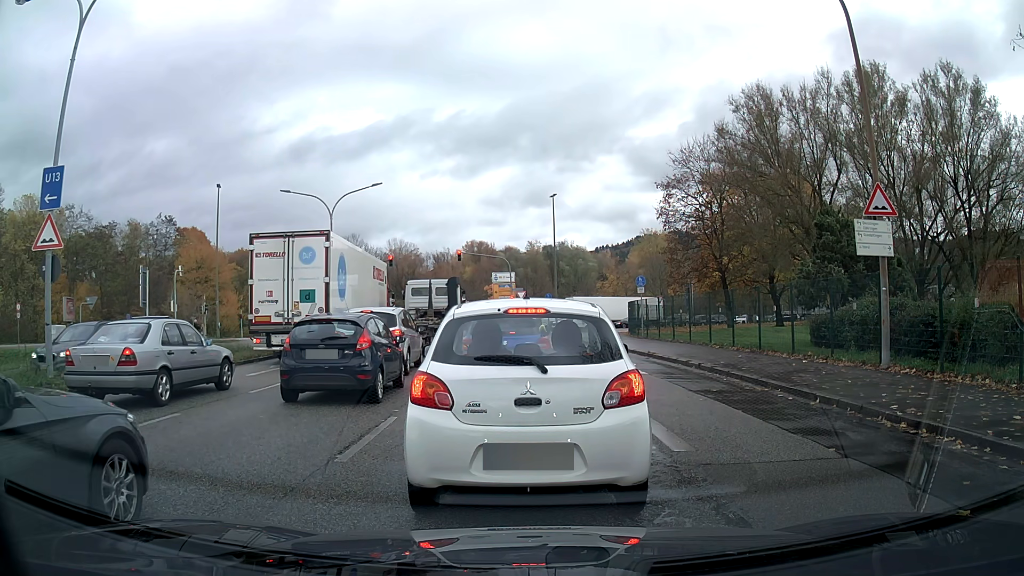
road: primary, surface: asphalt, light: Day
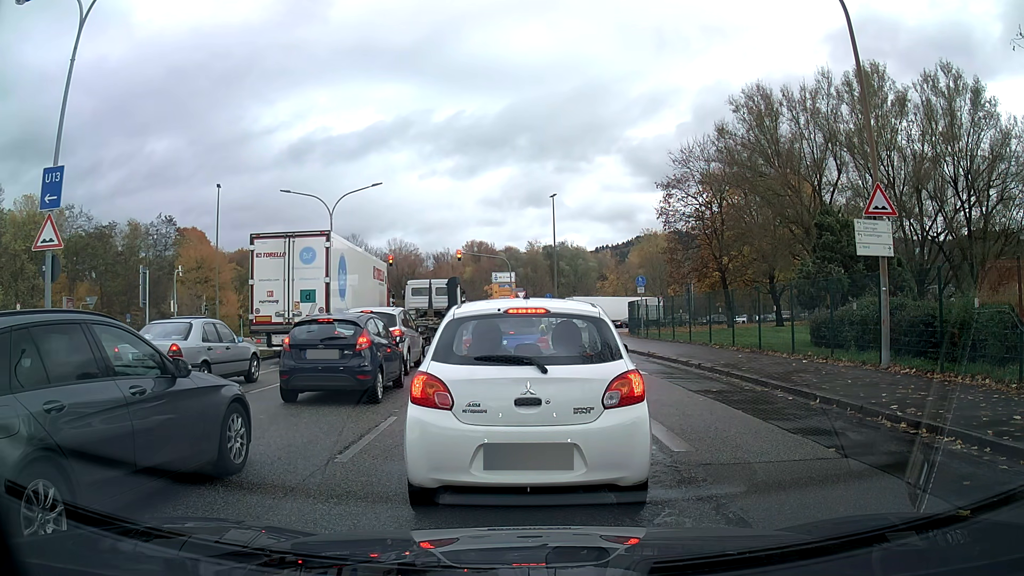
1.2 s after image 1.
(0.0, 0.0) m; 0°
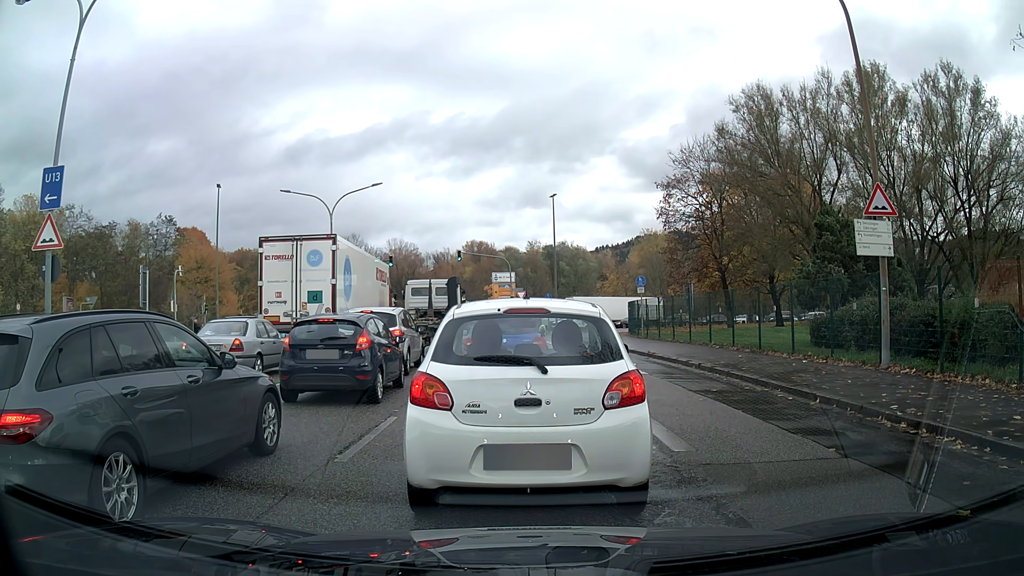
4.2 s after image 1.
(0.0, 0.0) m; 0°
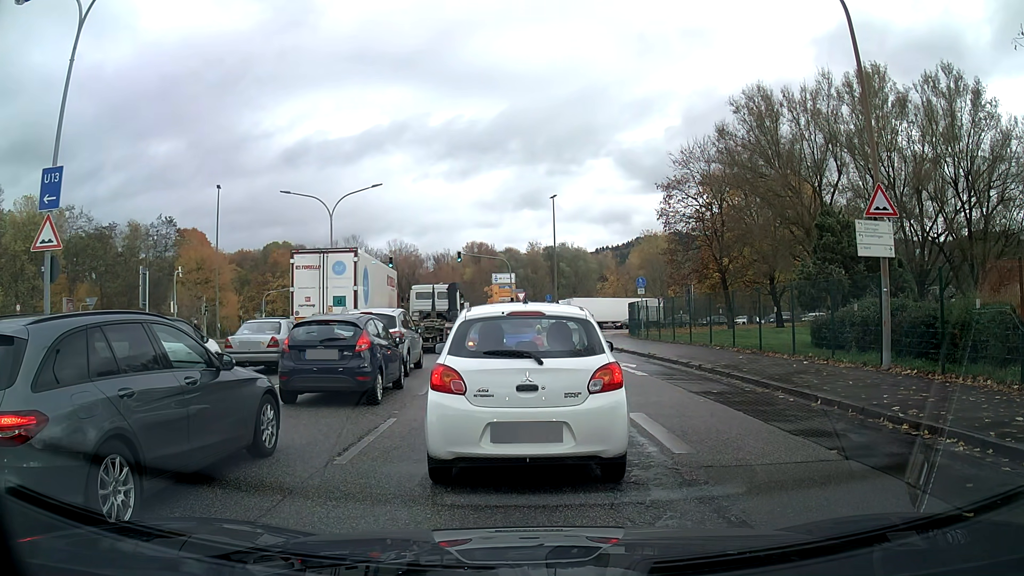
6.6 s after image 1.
(0.0, 0.0) m; 0°
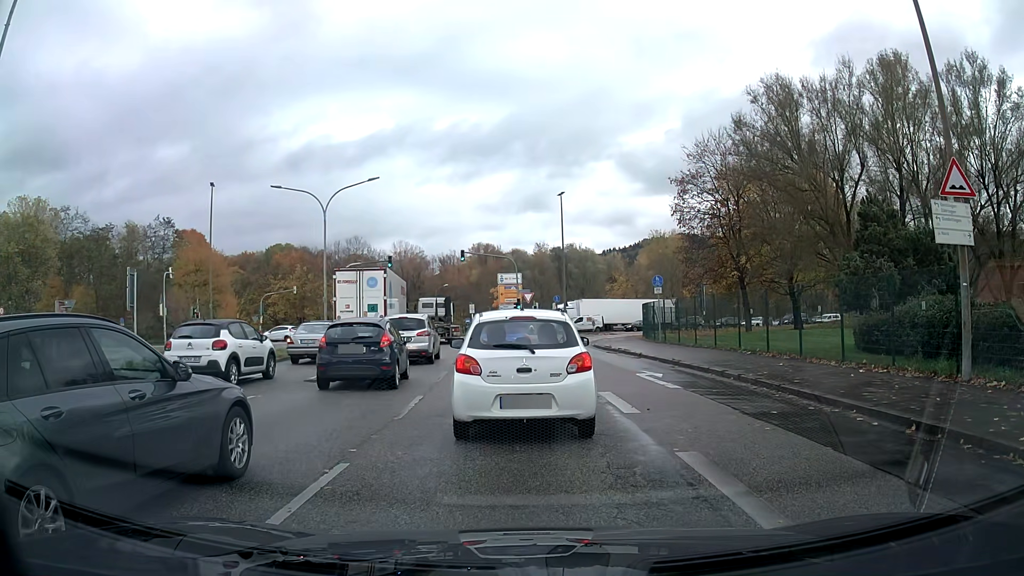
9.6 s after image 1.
(0.0, +2.9) m; -1°
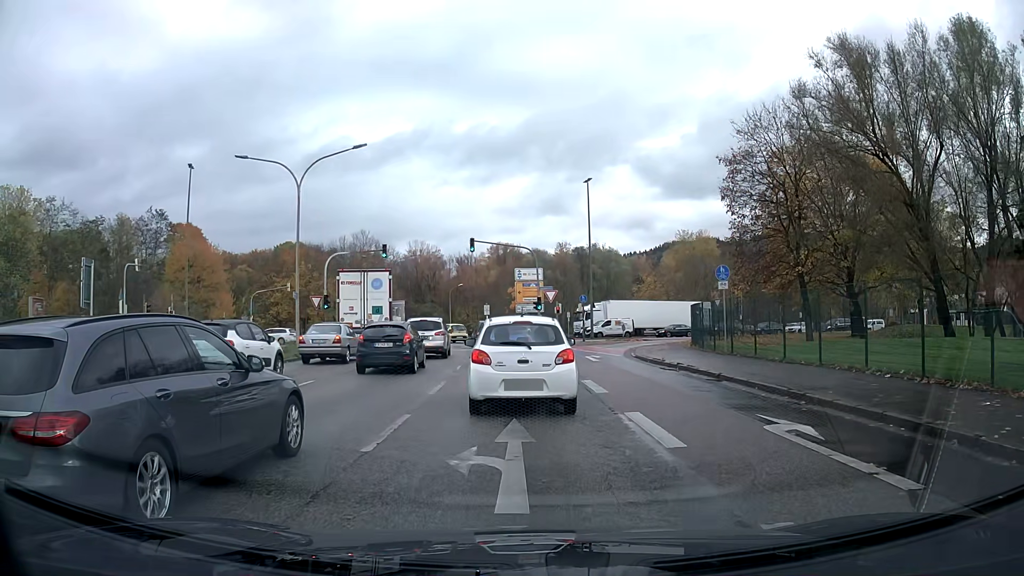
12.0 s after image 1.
(-0.1, +8.5) m; -2°
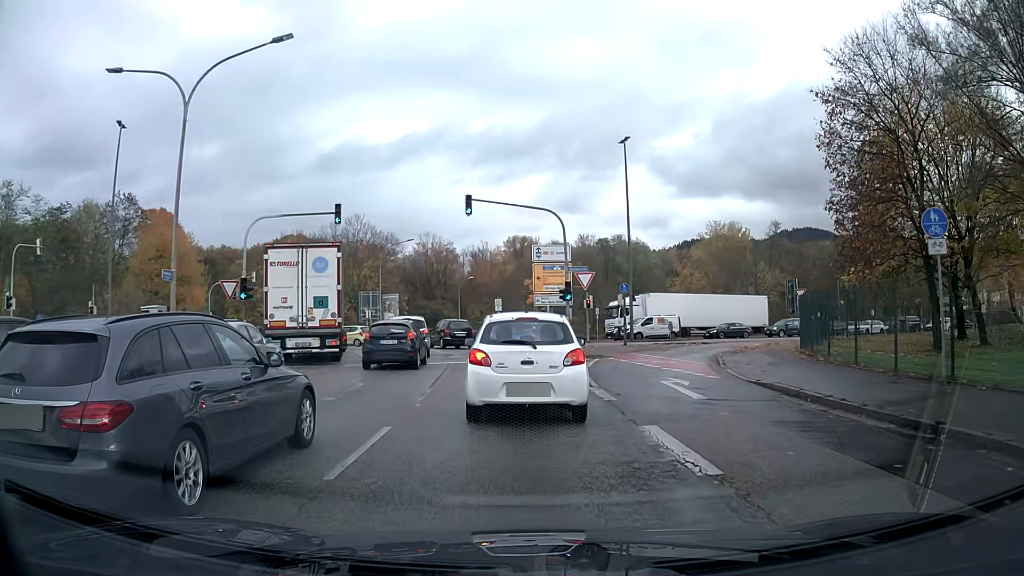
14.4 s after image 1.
(-0.2, +13.4) m; -1°
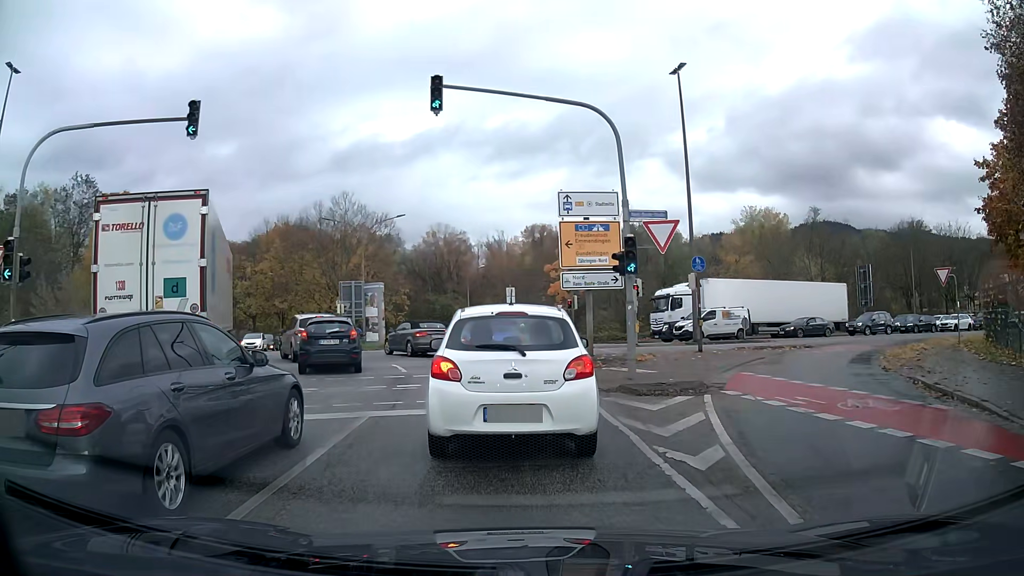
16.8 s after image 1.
(-0.2, +13.4) m; -2°
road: unclassified
(0, +10) (-2, +20) (-6, +29) (-15, +33) (-25, +32) (-35, +29) (-44, +25) (-53, +22) (-63, +19) (-73, +17) m
